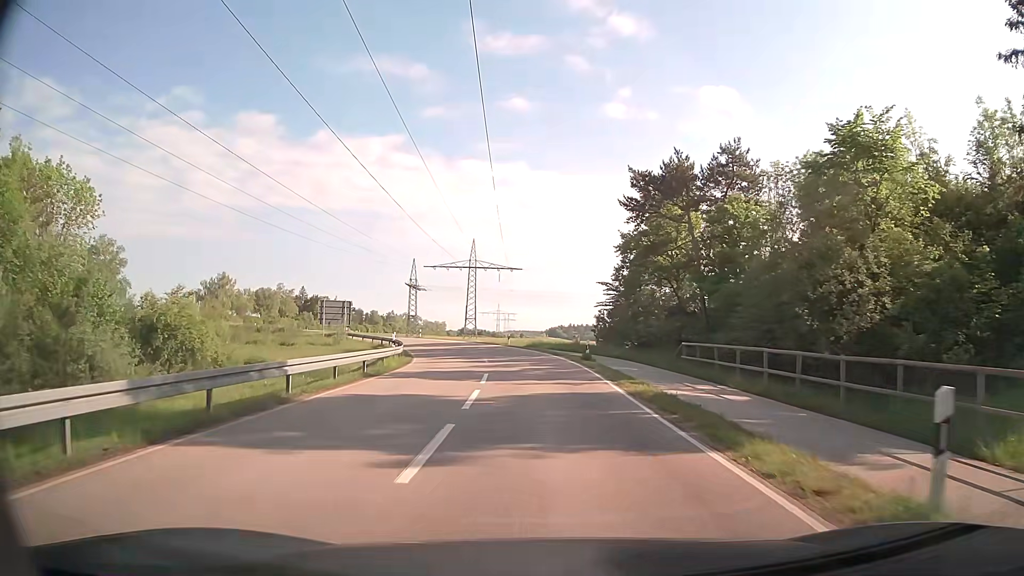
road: unclassified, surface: asphalt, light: Day
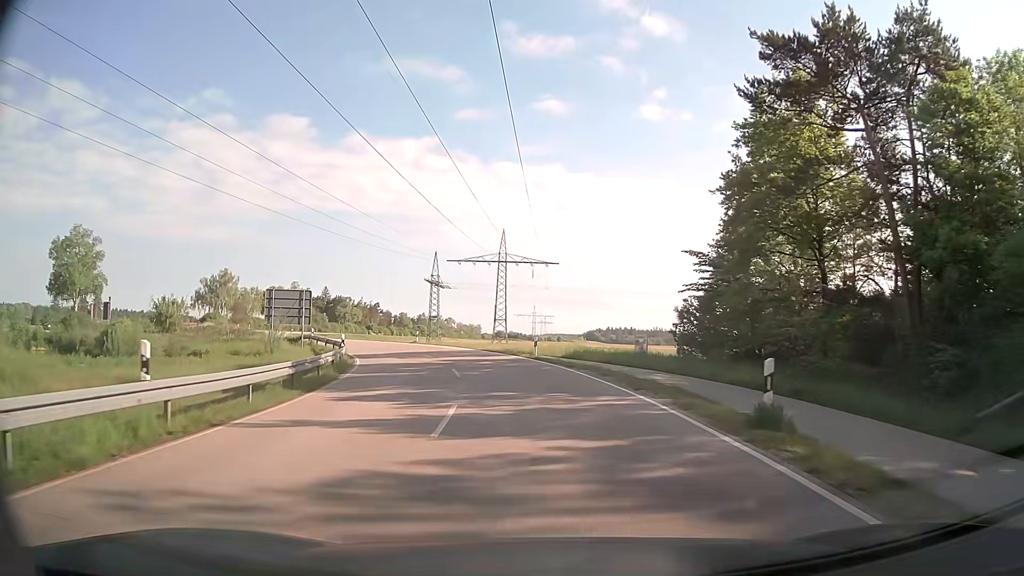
(-0.6, +21.4) m; -4°
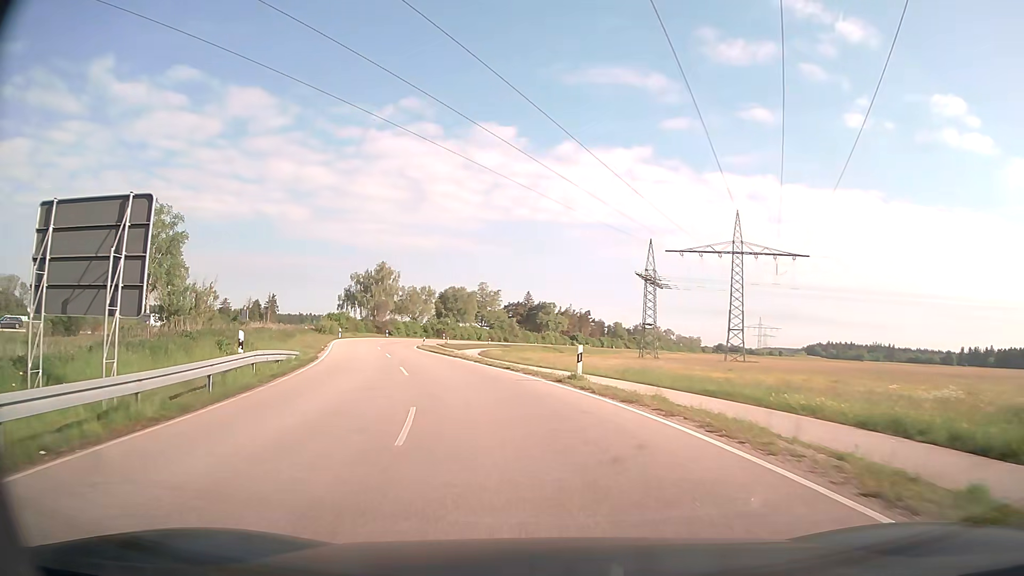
(-4.6, +37.1) m; -18°
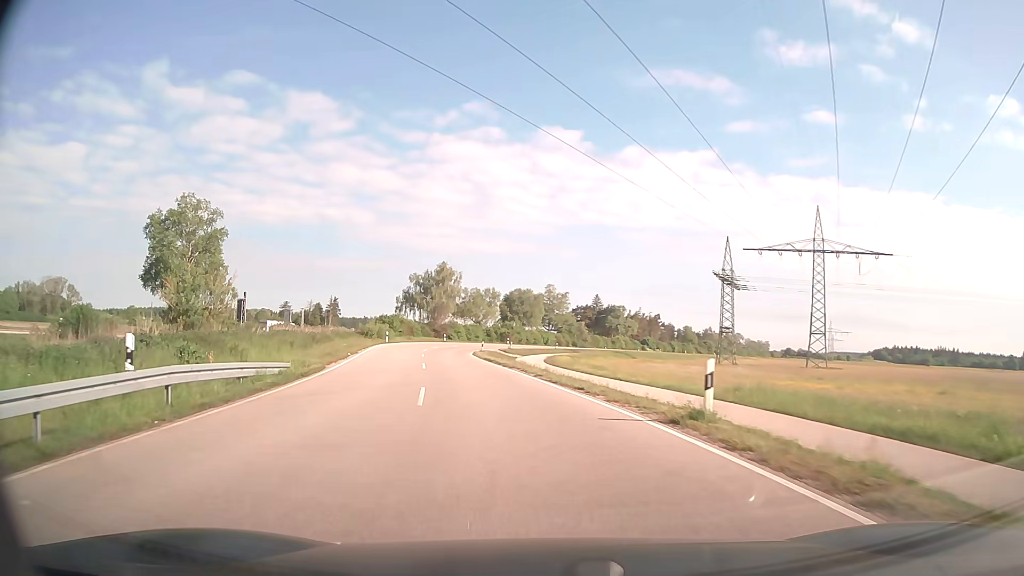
(-0.4, +7.8) m; -6°
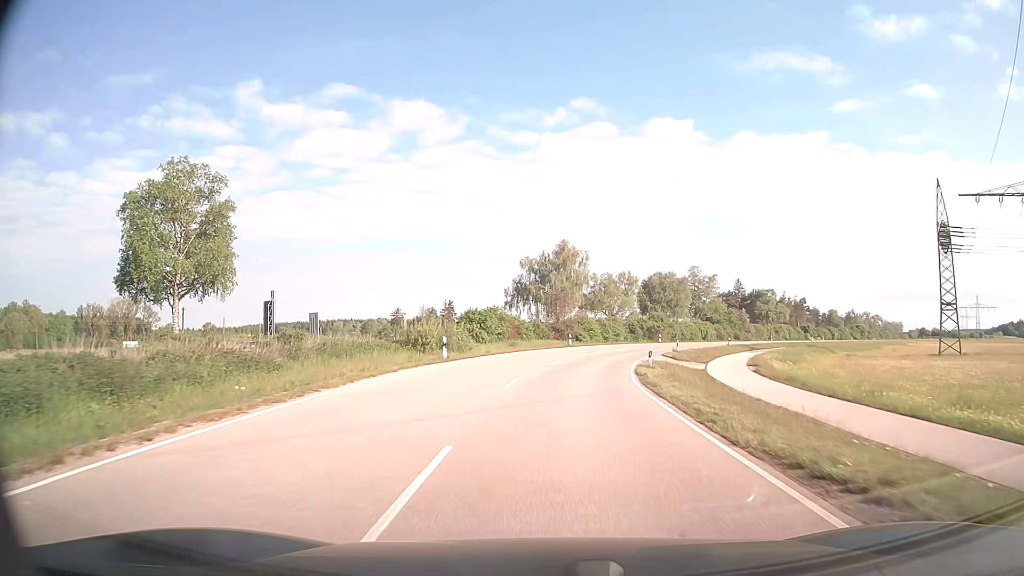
(-4.4, +32.4) m; -11°
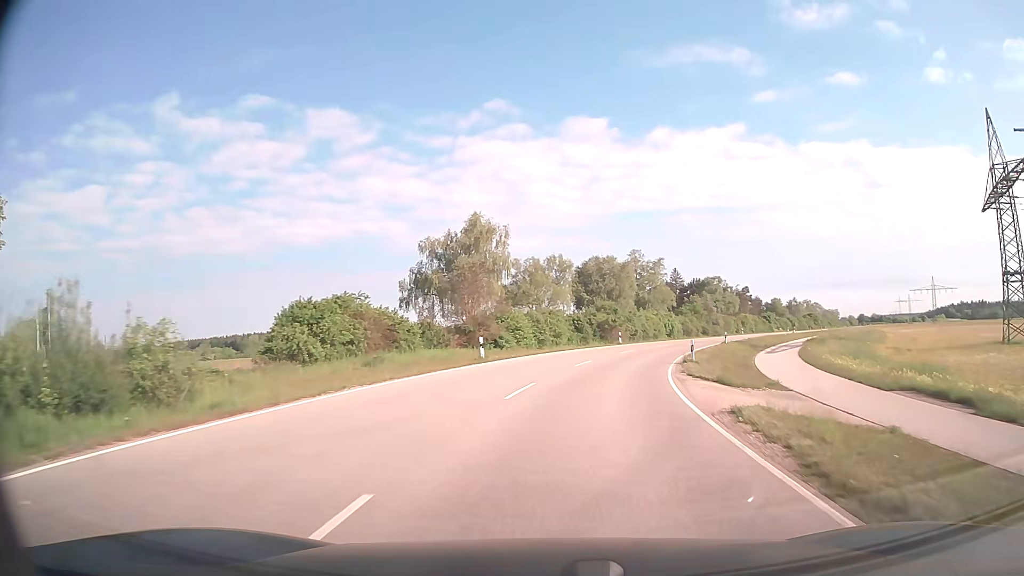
(+1.1, +26.3) m; +6°
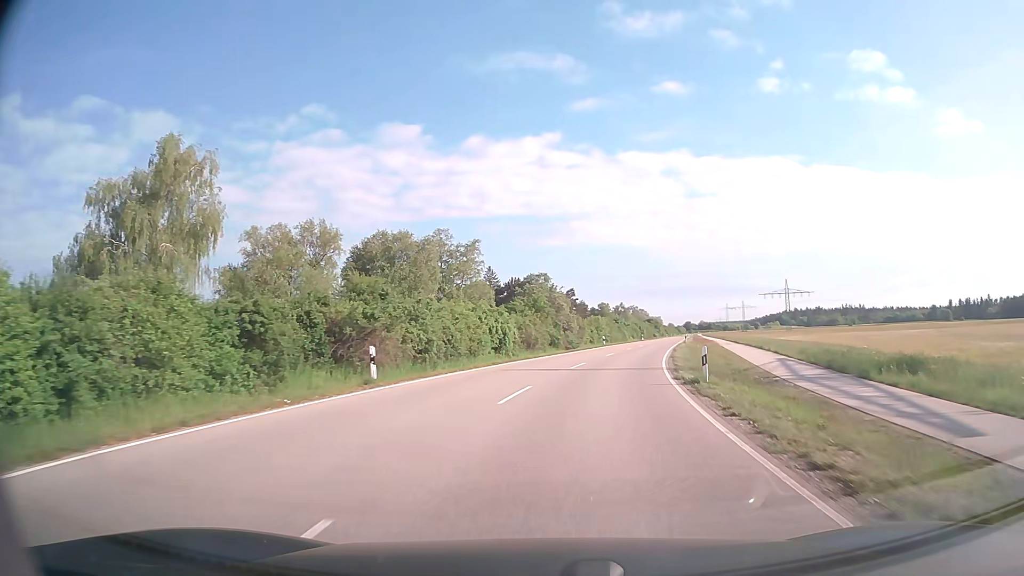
(+5.1, +35.5) m; +16°
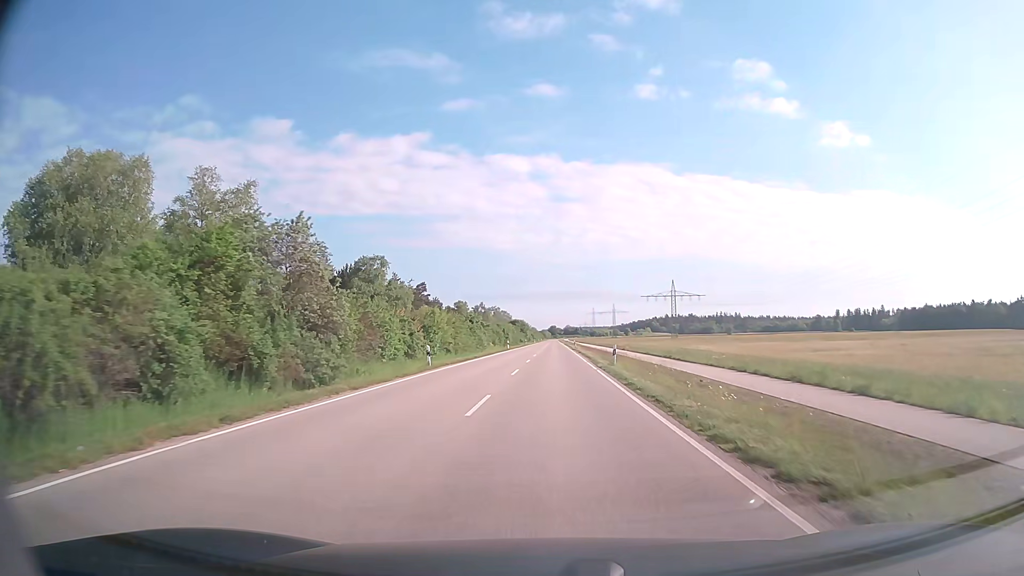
(+4.6, +36.5) m; +12°
(0, +10) (0, +20) (0, +30) (+1, +40) (+1, +50) (+1, +60) (+1, +70) (+1, +80) (+1, +90) (+2, +100) m
